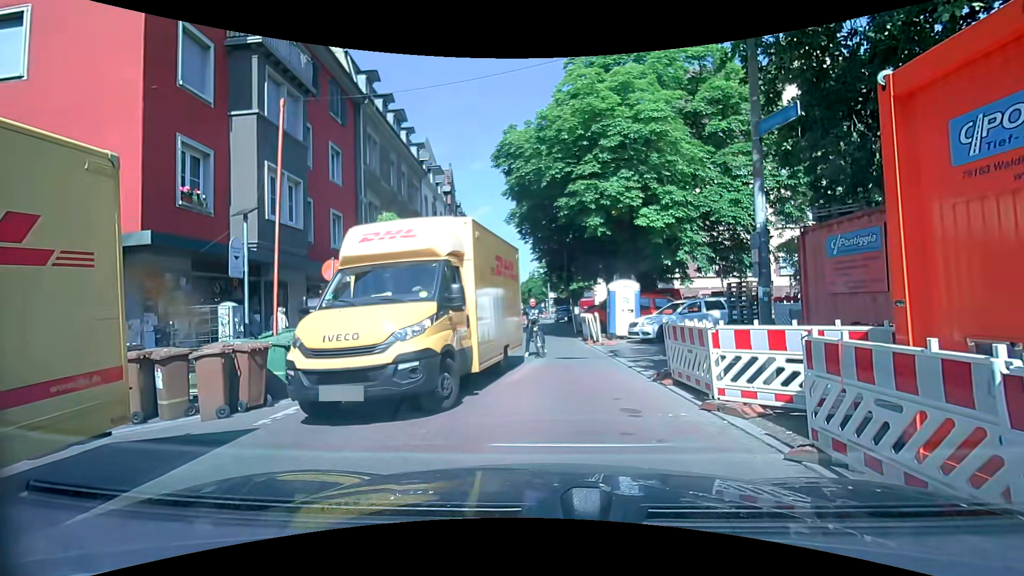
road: residential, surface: paving_stones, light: Day
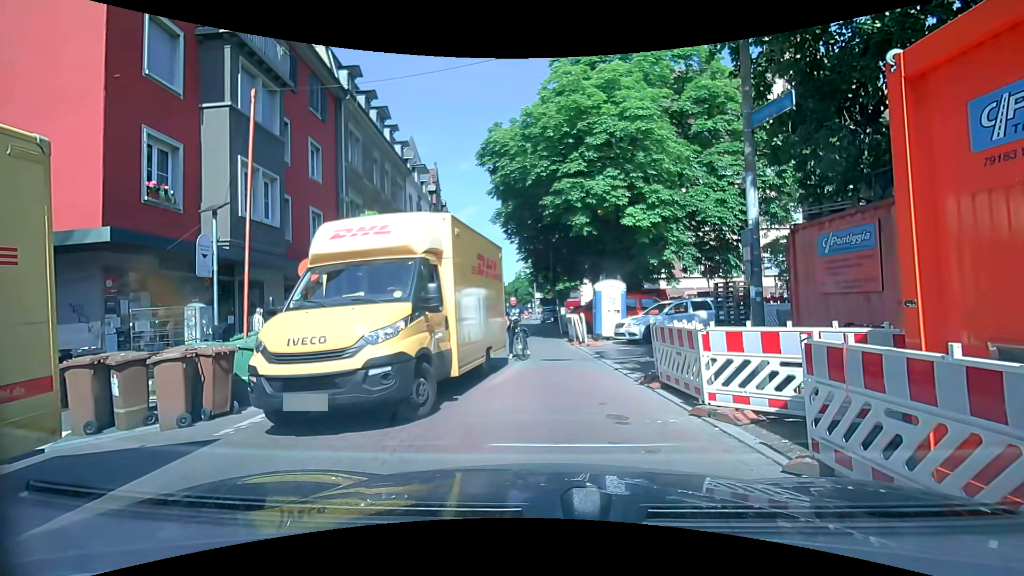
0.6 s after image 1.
(0.0, +0.3) m; 0°
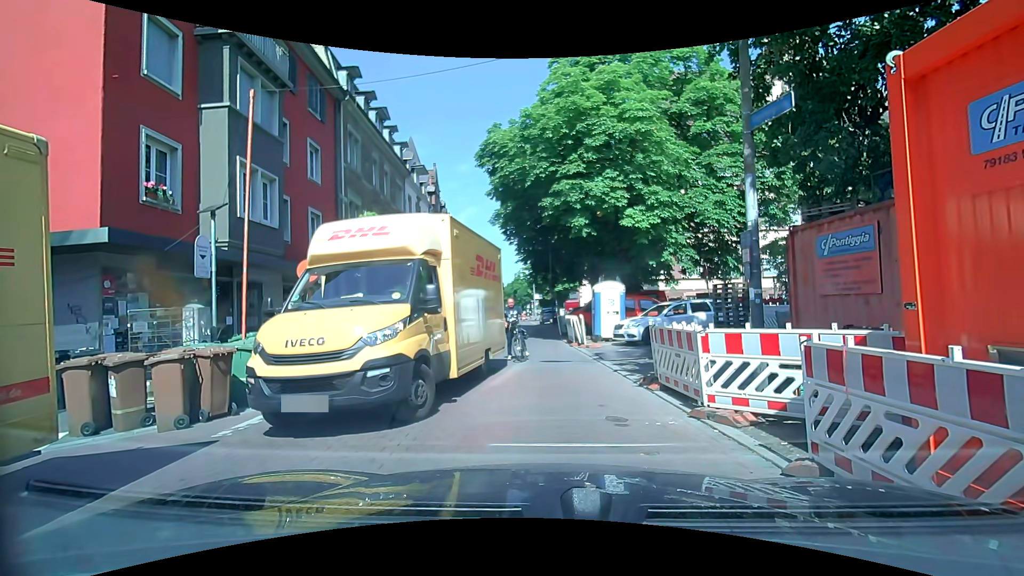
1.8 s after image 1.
(0.0, +0.1) m; 0°
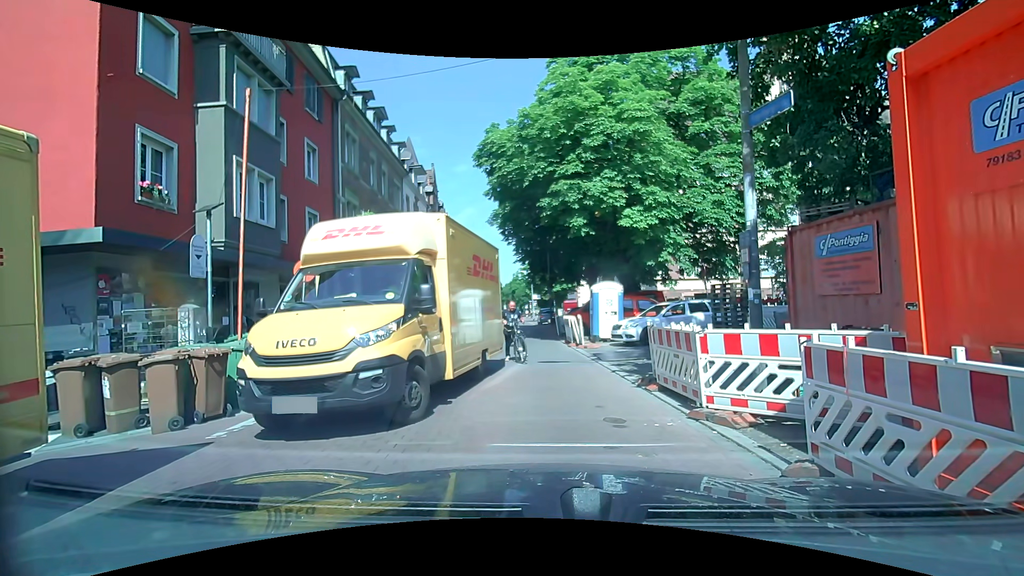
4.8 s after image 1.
(0.0, +0.1) m; 0°
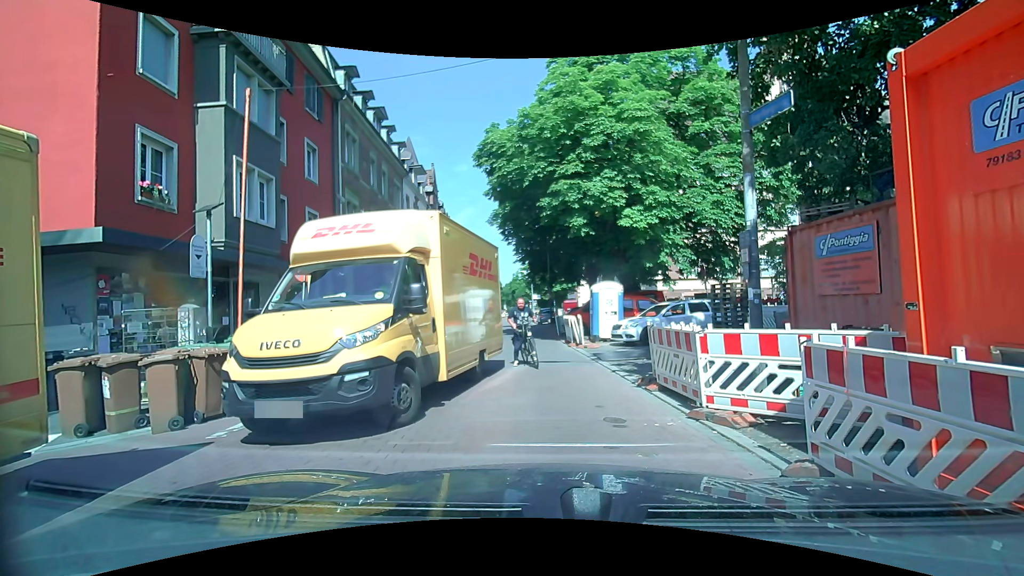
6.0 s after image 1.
(0.0, 0.0) m; 0°
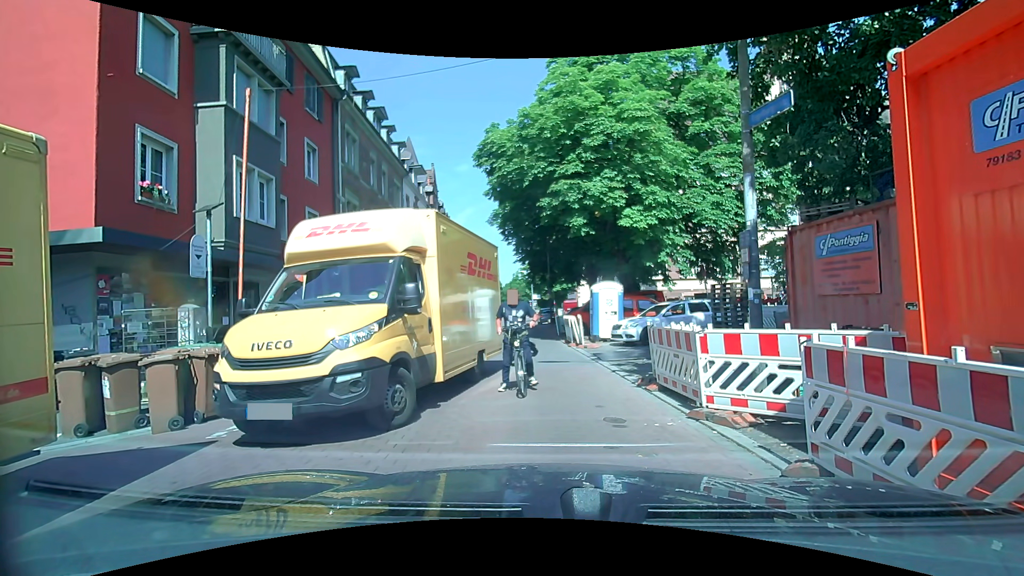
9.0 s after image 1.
(0.0, 0.0) m; 0°
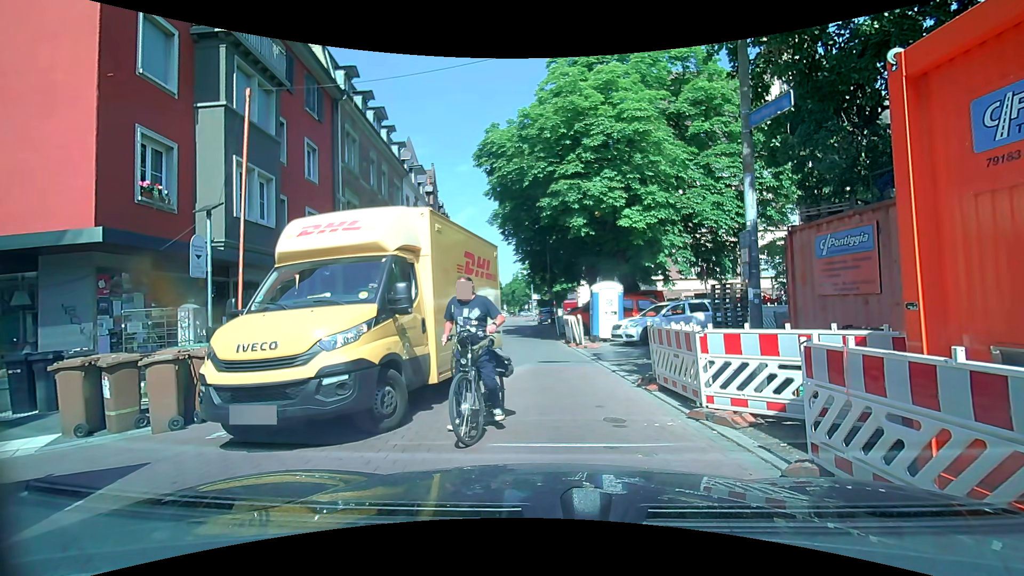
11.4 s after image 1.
(0.0, 0.0) m; 0°
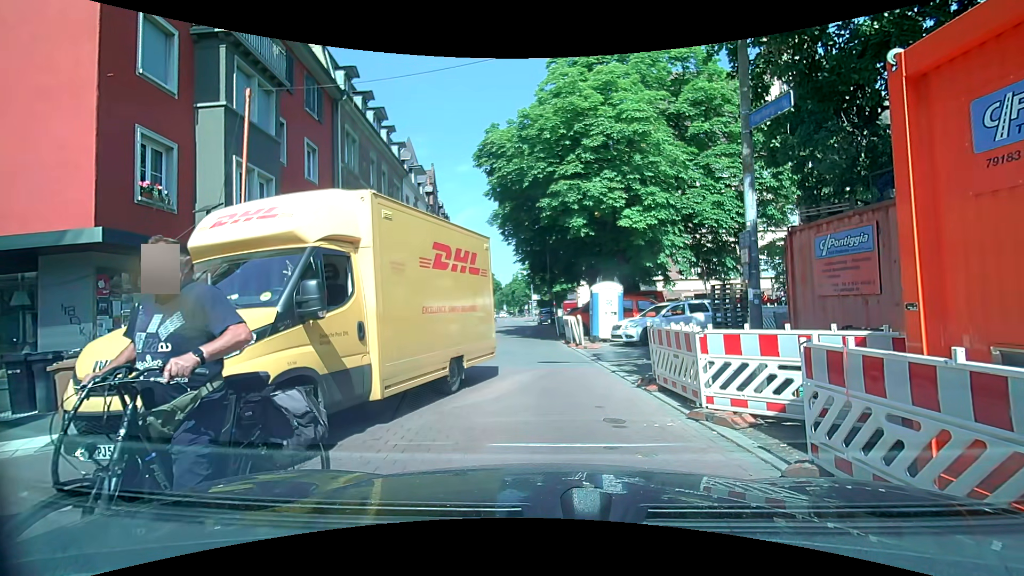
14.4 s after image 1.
(0.0, 0.0) m; 0°
